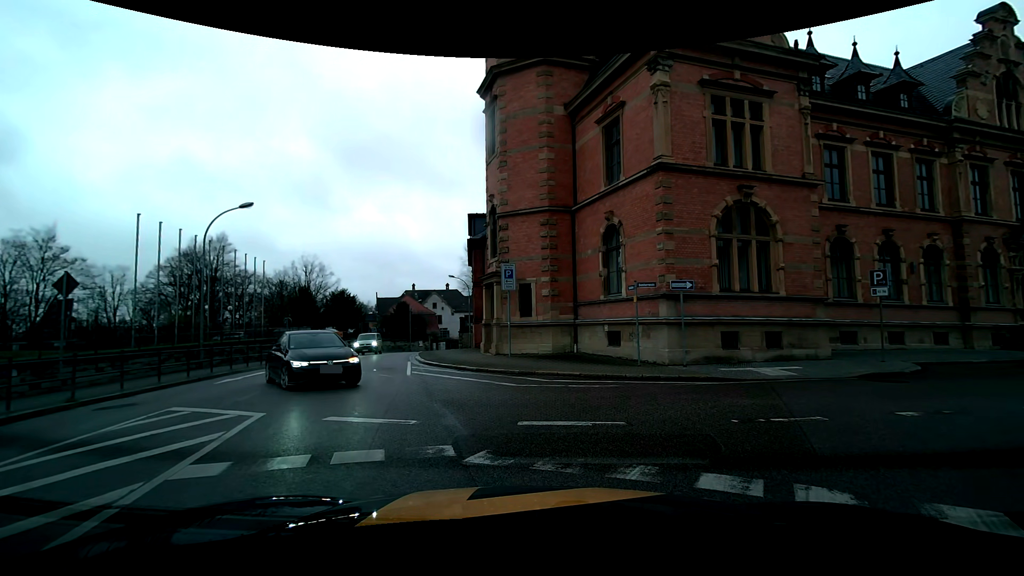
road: tertiary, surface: asphalt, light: Day
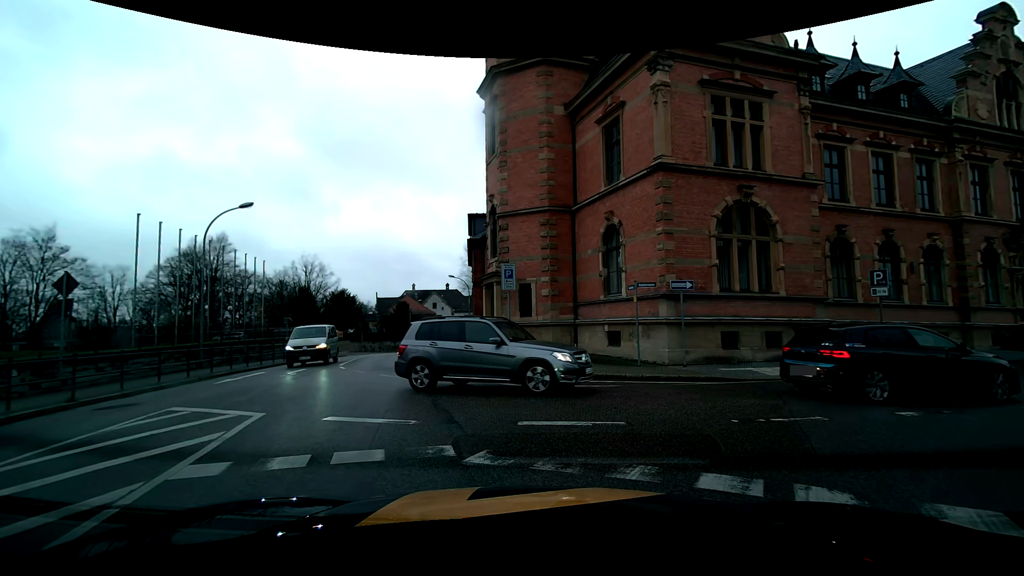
(0.0, 0.0) m; 0°
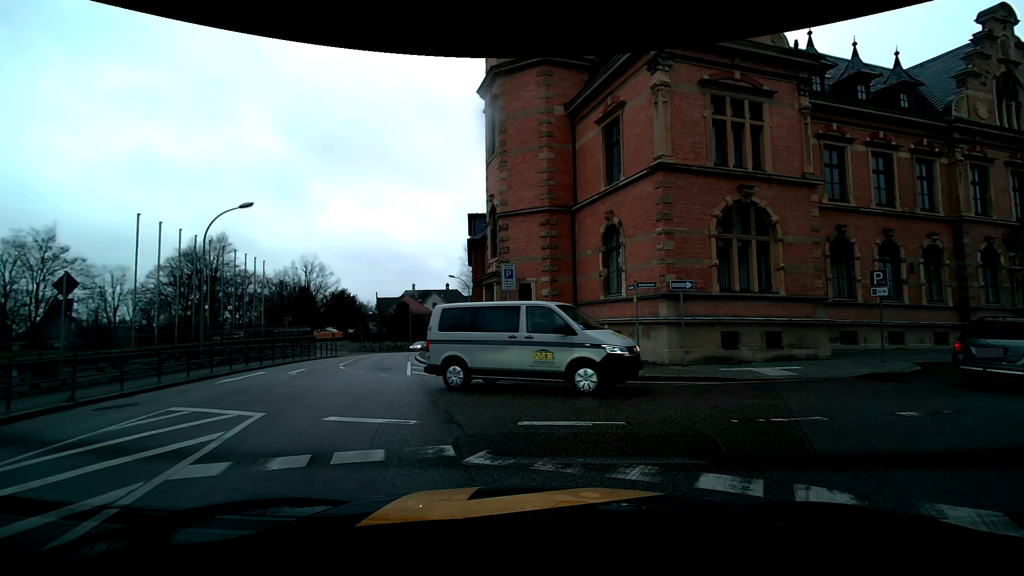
(0.0, 0.0) m; 0°
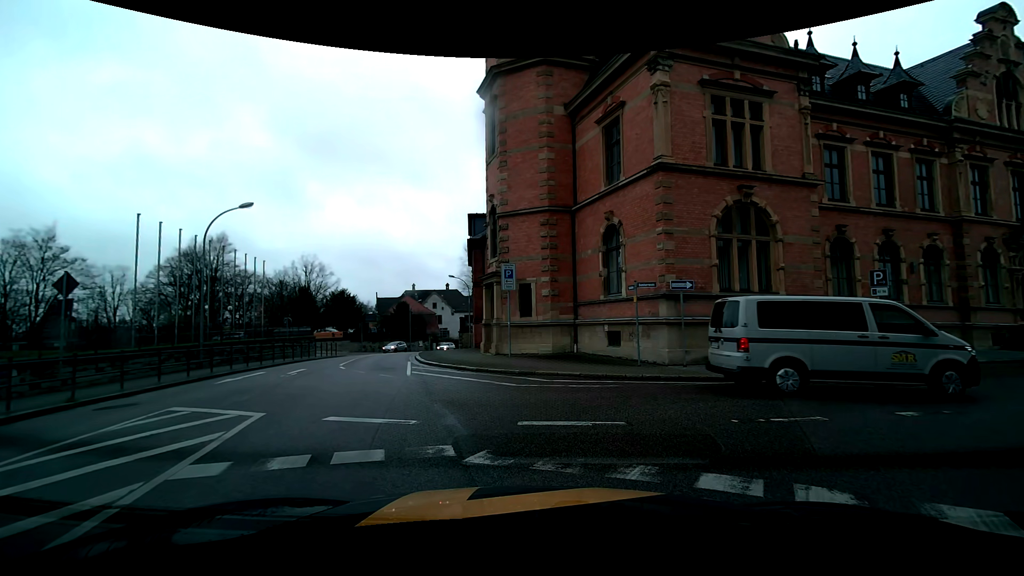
(0.0, 0.0) m; 0°
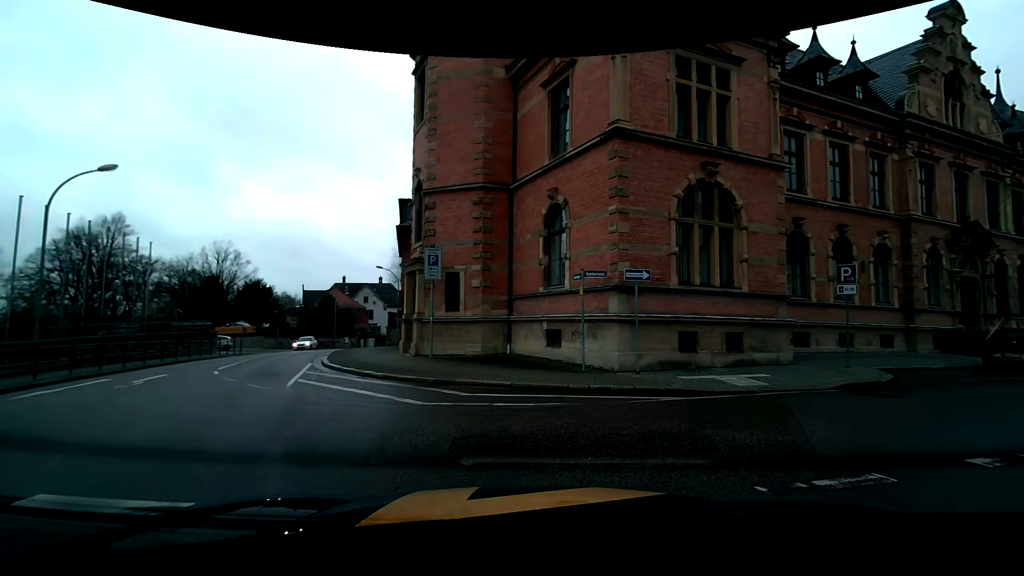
(+0.3, +3.6) m; +7°
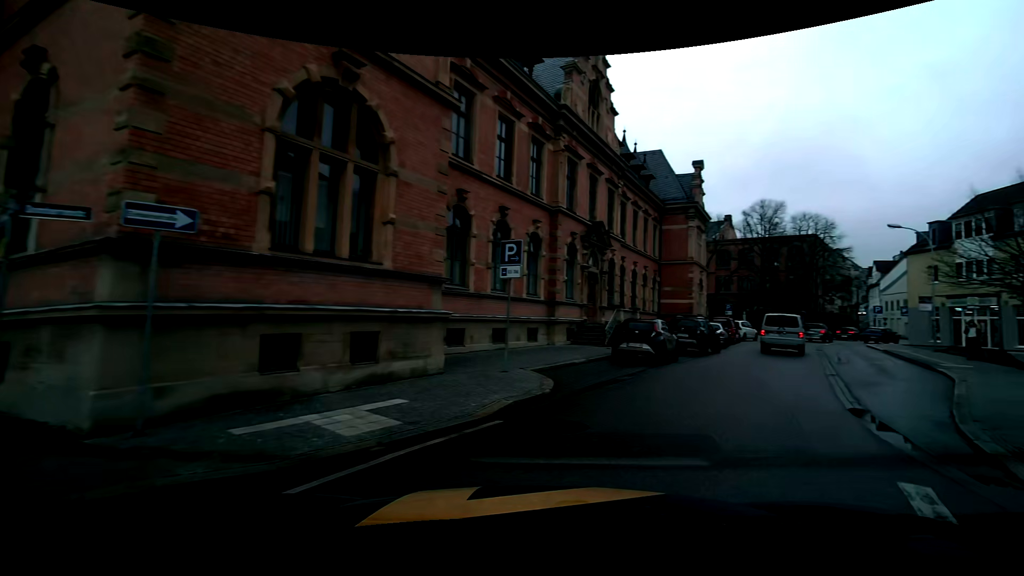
(+2.2, +6.4) m; +39°
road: primary
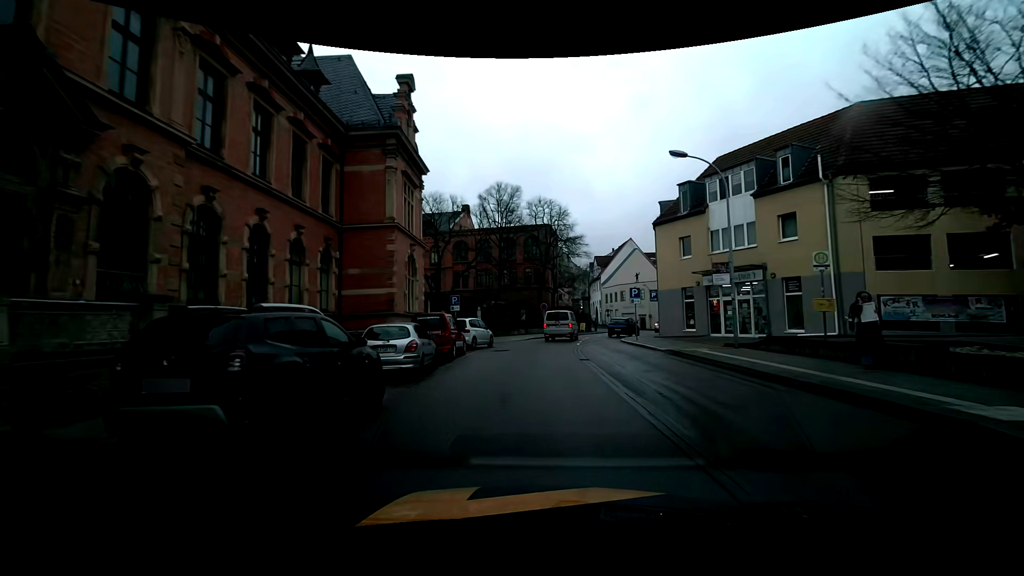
(+6.8, +17.2) m; +26°
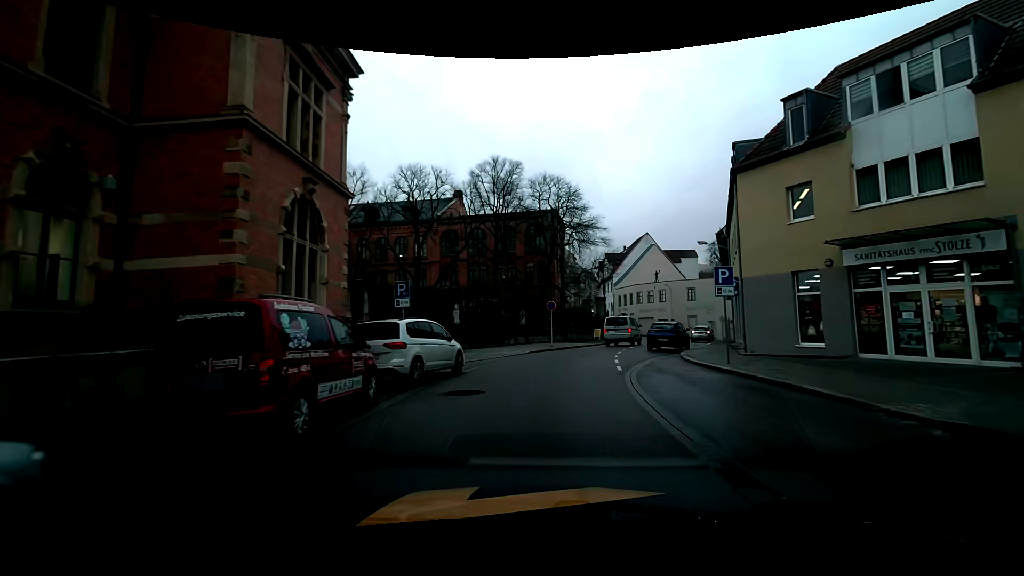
(+0.1, +13.1) m; 0°
(0, +10) (+1, +20) (+3, +30) (+6, +39) (+10, +49) (+12, +58) (+12, +68) (+10, +78) (+7, +87) (+2, +96) m
